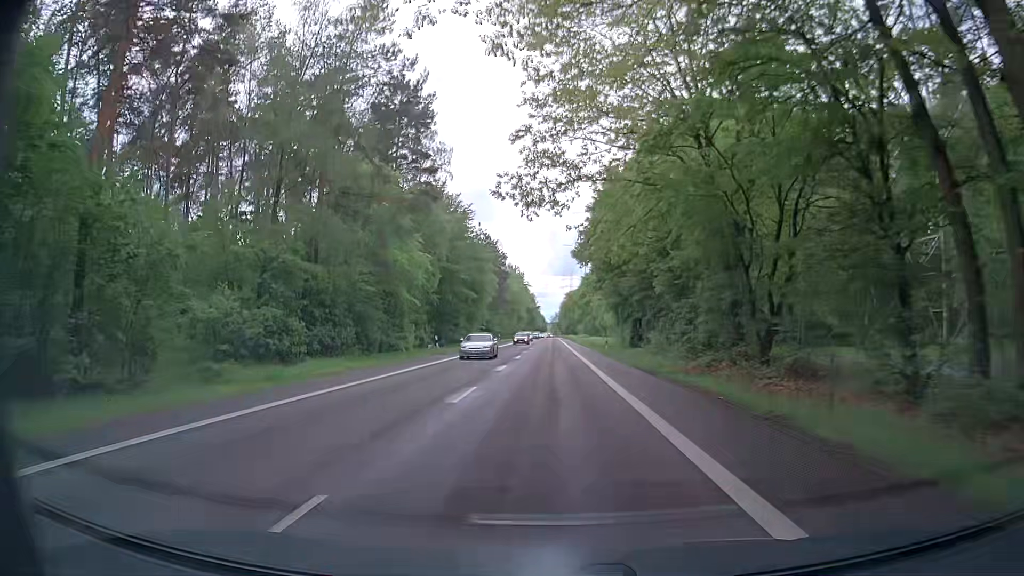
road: secondary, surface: asphalt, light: Day
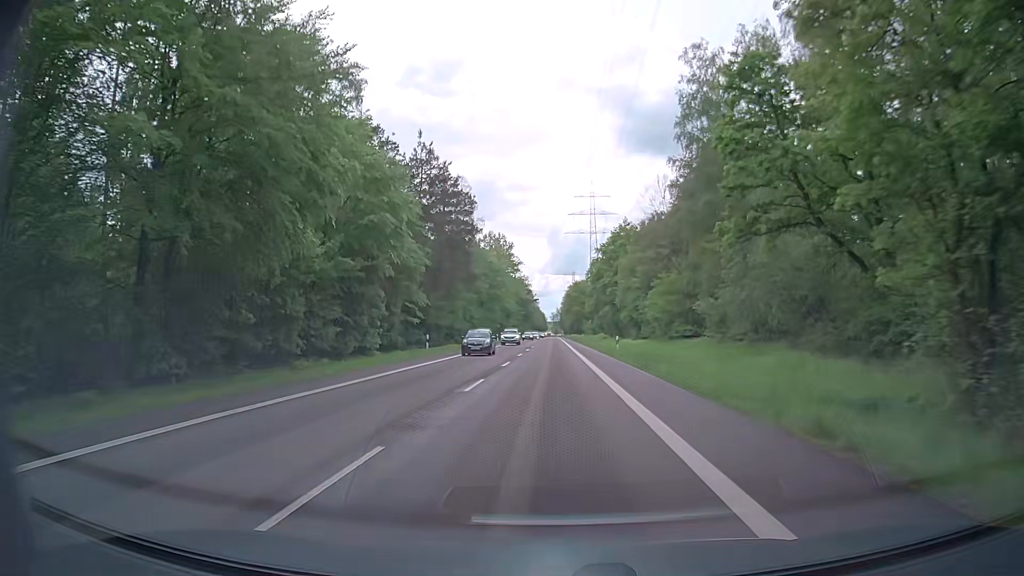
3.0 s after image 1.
(+0.4, +54.5) m; +1°
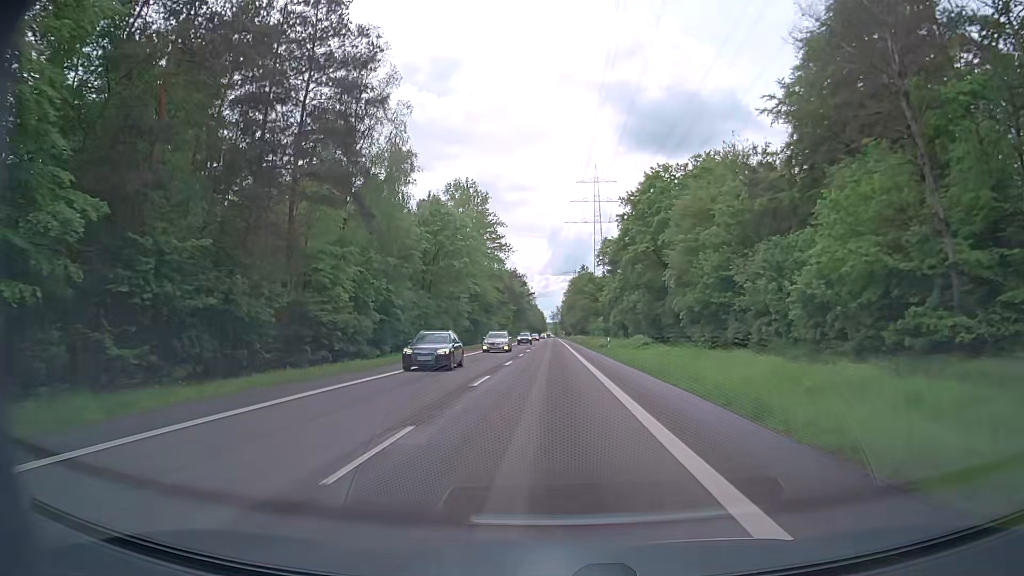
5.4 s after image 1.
(-0.2, +43.7) m; 0°
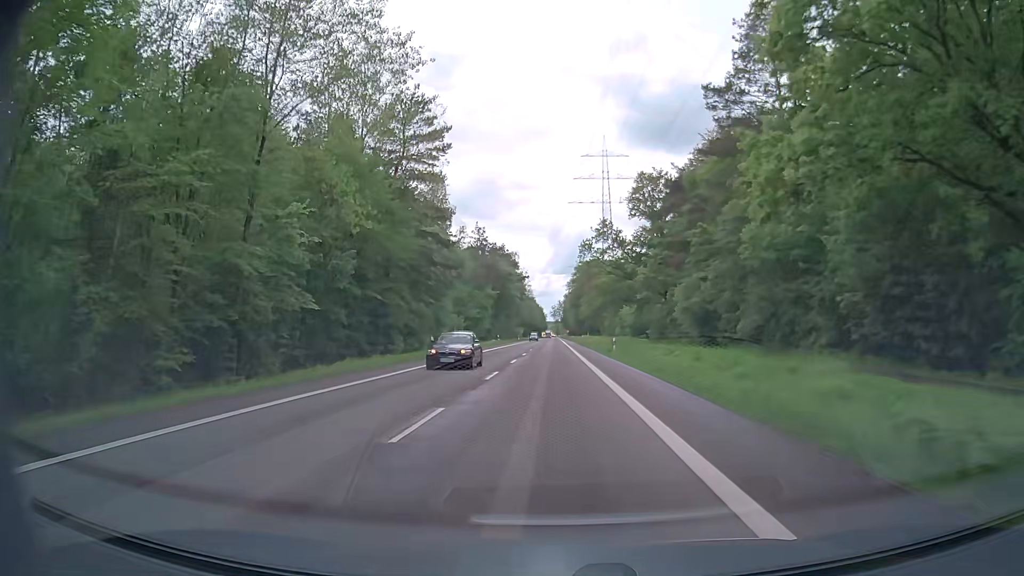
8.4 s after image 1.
(-0.2, +54.7) m; 0°
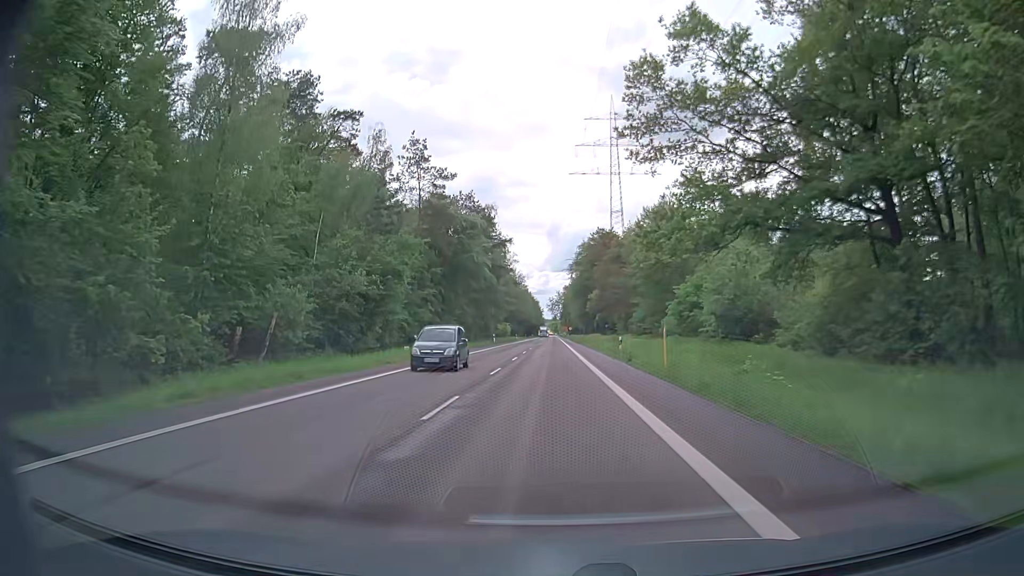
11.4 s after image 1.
(+0.1, +54.8) m; 0°
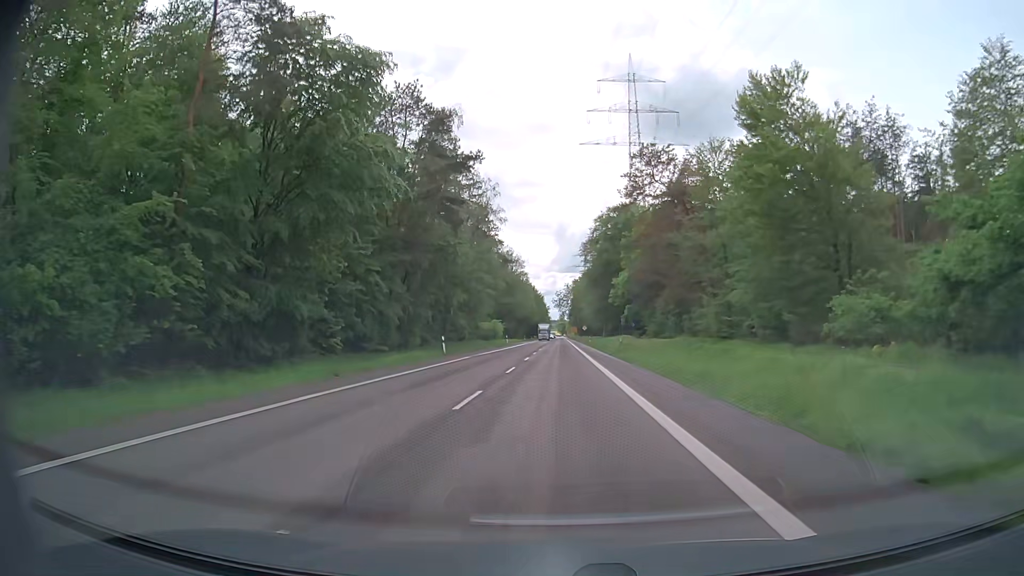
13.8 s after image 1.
(0.0, +43.9) m; 0°
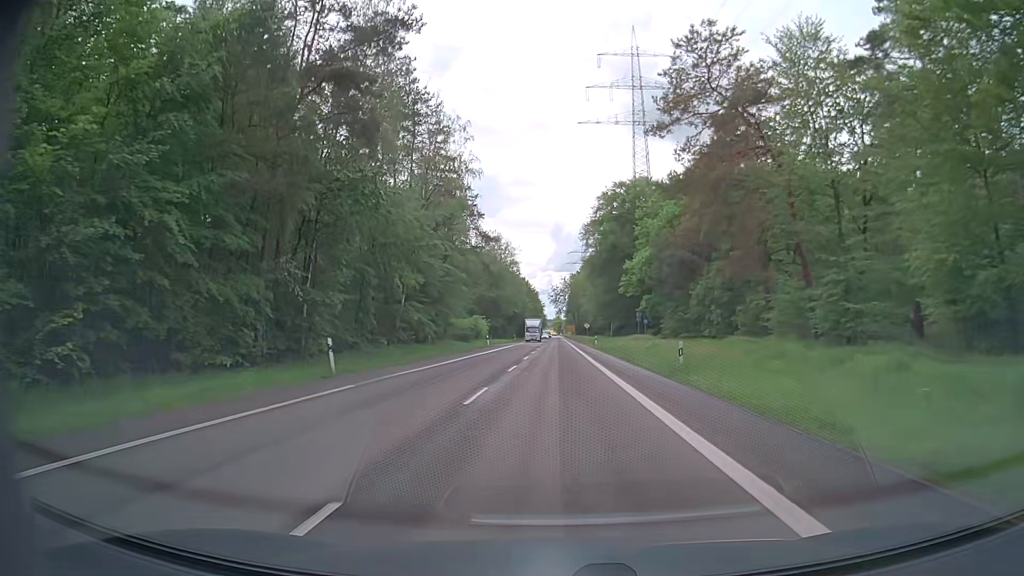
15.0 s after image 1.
(0.0, +21.9) m; +1°
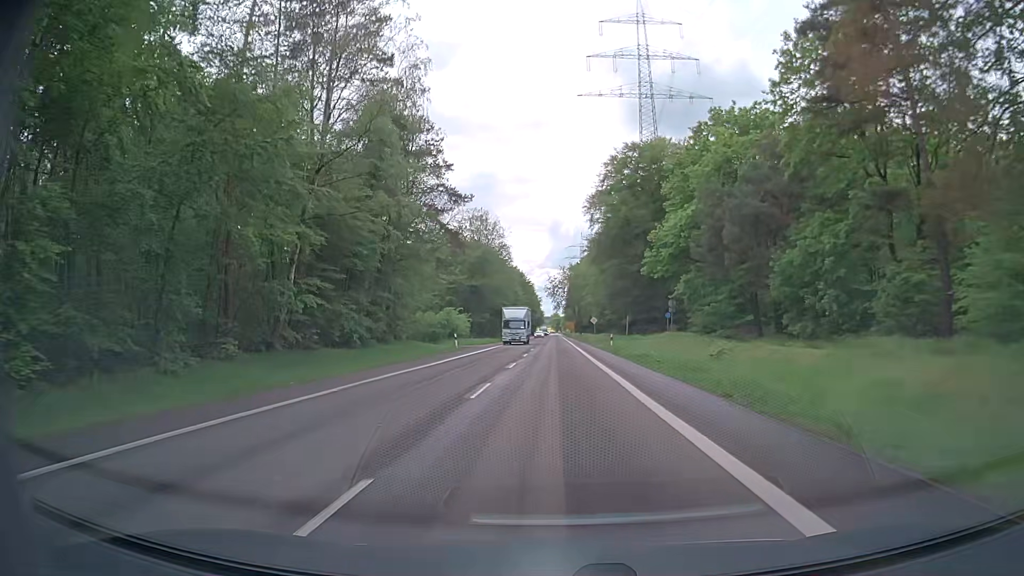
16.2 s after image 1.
(-0.1, +22.0) m; 0°
(0, +10) (0, +20) (0, +30) (0, +40) (0, +50) (0, +60) (0, +70) (0, +80) (0, +90) (-1, +100) m
